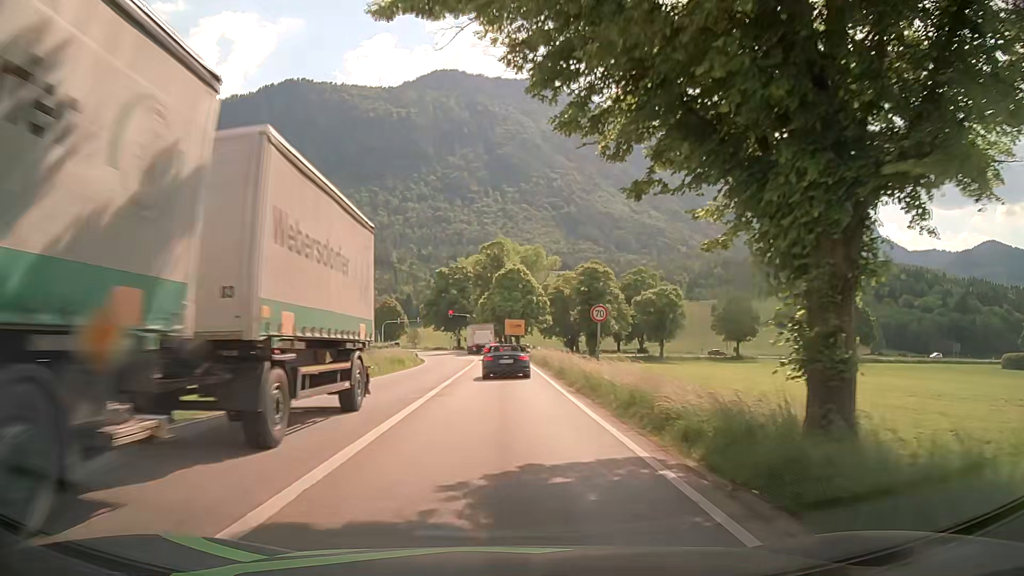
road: primary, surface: asphalt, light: Day
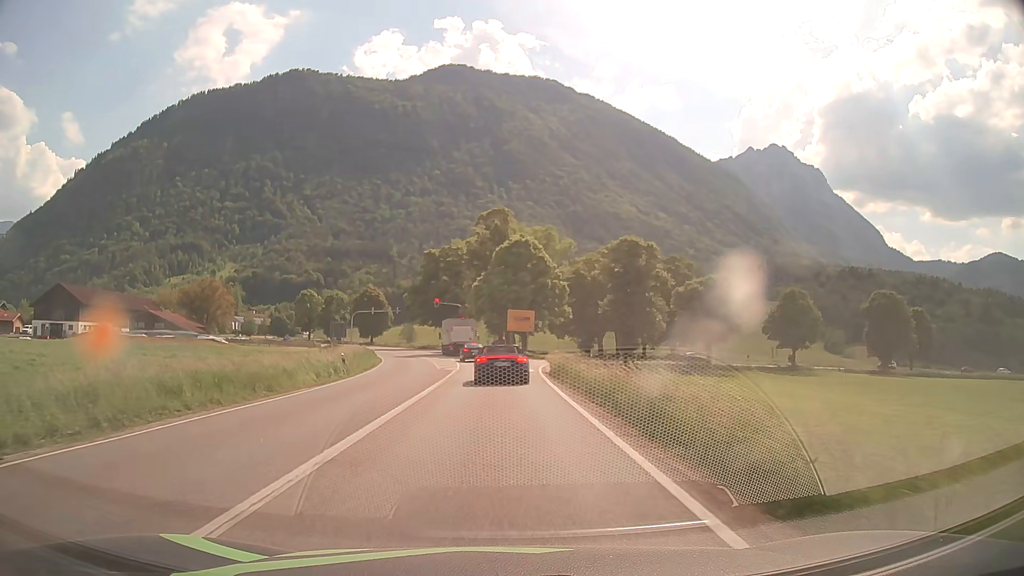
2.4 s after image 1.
(-0.1, +26.4) m; 0°
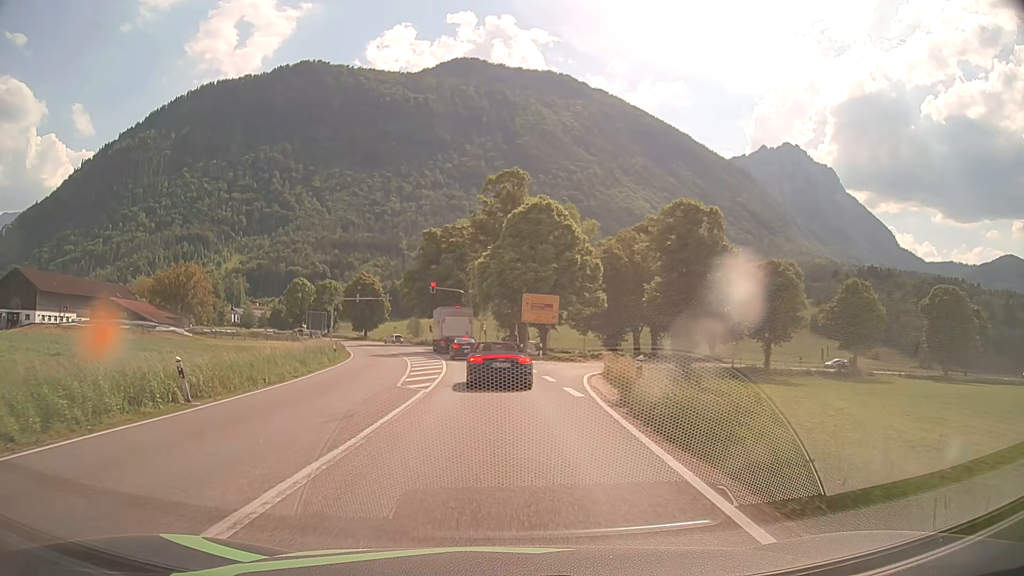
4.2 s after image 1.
(-0.1, +17.0) m; -1°
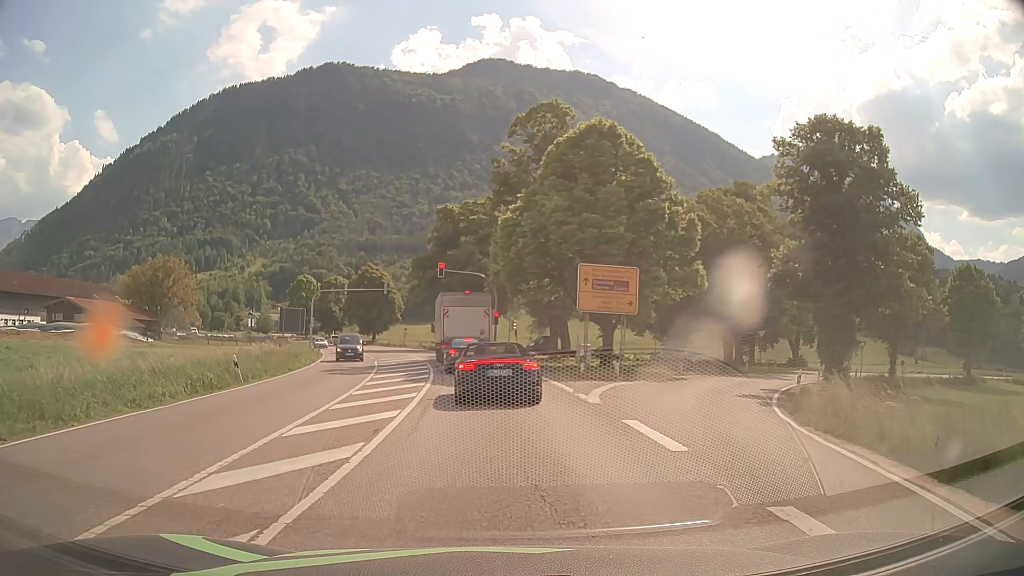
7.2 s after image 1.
(-0.4, +19.9) m; -2°
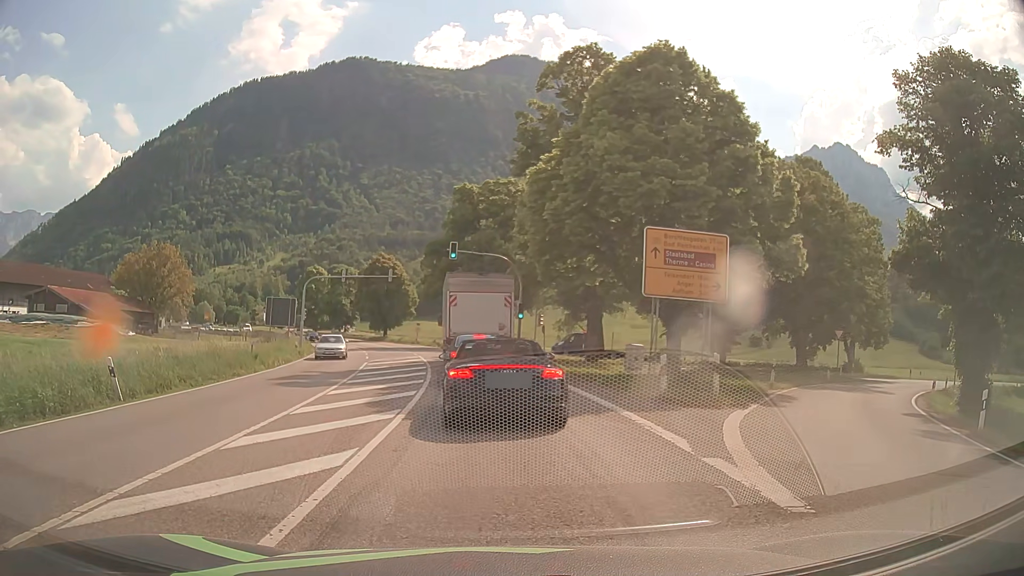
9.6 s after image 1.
(-0.2, +8.9) m; -2°
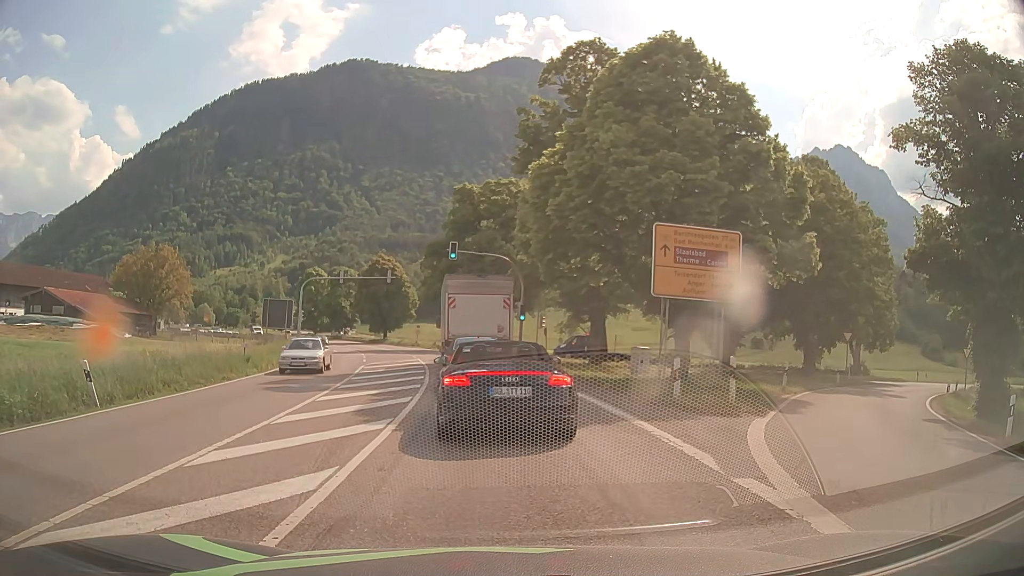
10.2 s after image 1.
(0.0, +0.9) m; -1°
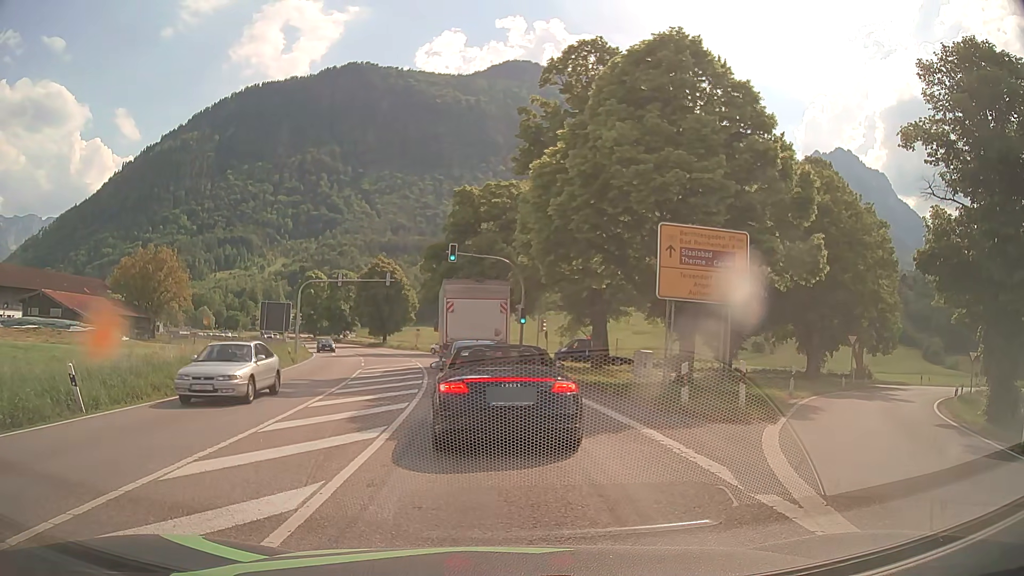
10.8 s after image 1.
(0.0, +0.5) m; 0°
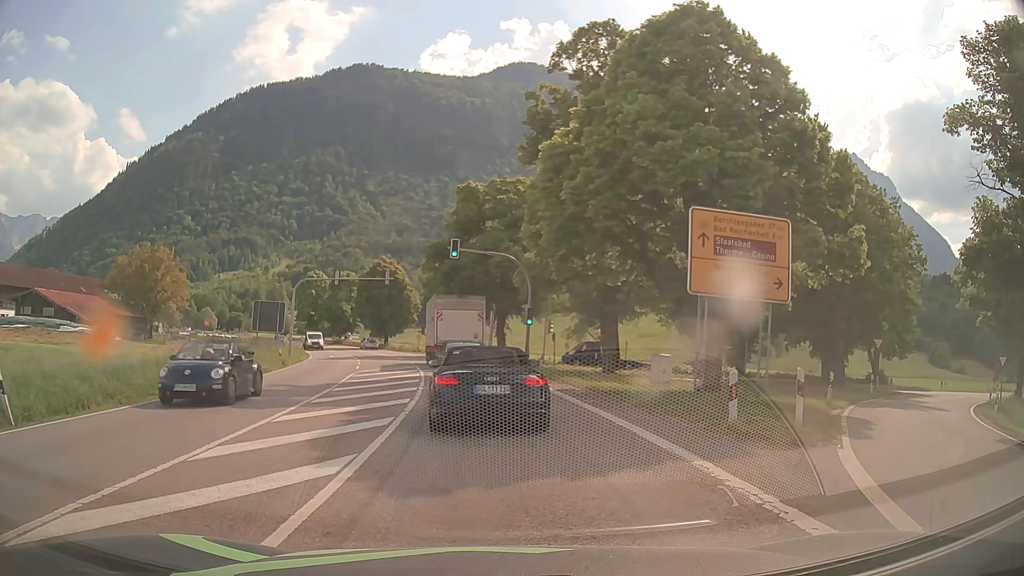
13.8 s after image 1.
(0.0, +2.6) m; 0°
(0, +10) (-1, +20) (-2, +30) (-3, +40) (-5, +50) (-7, +59) (-10, +69) (-13, +78) (-17, +88) (-21, +97) m
